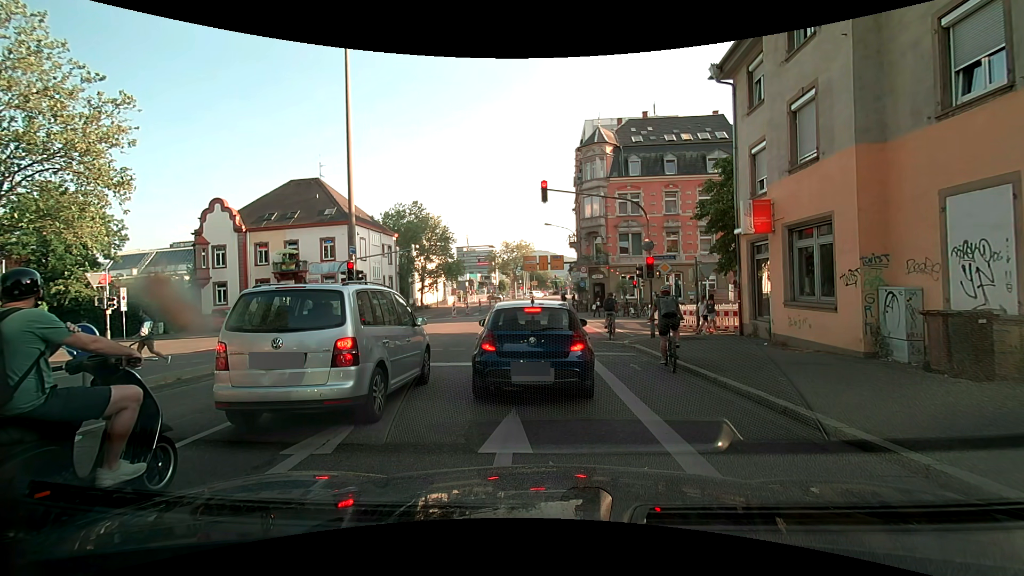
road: secondary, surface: asphalt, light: Day
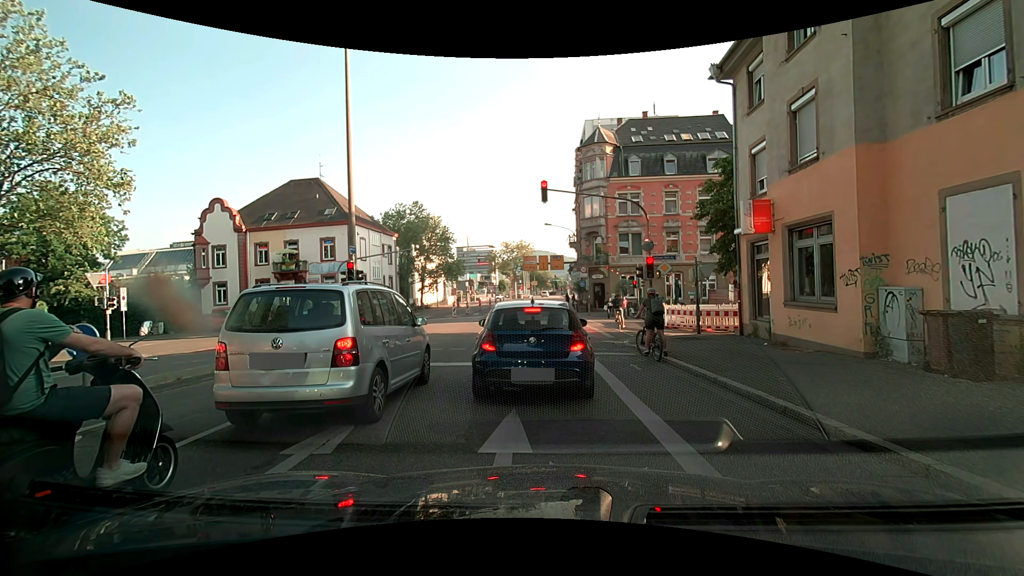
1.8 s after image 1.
(0.0, 0.0) m; 0°
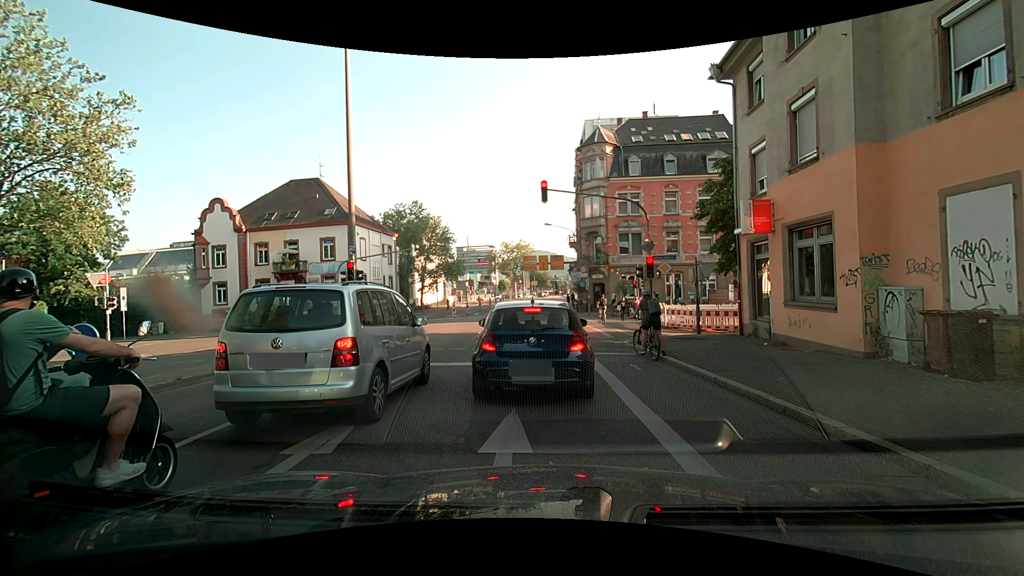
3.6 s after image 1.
(0.0, 0.0) m; 0°
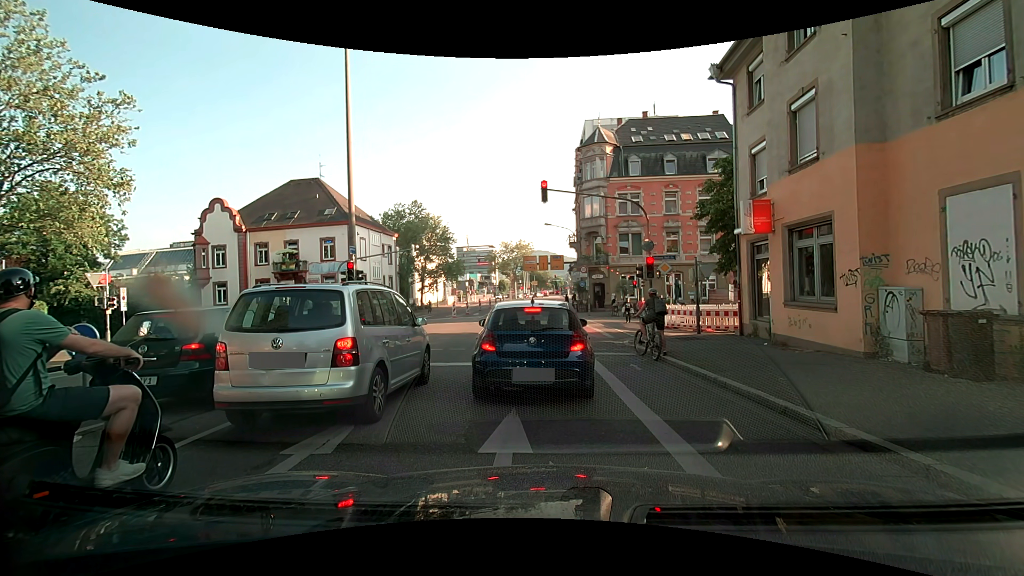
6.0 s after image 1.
(0.0, 0.0) m; 0°
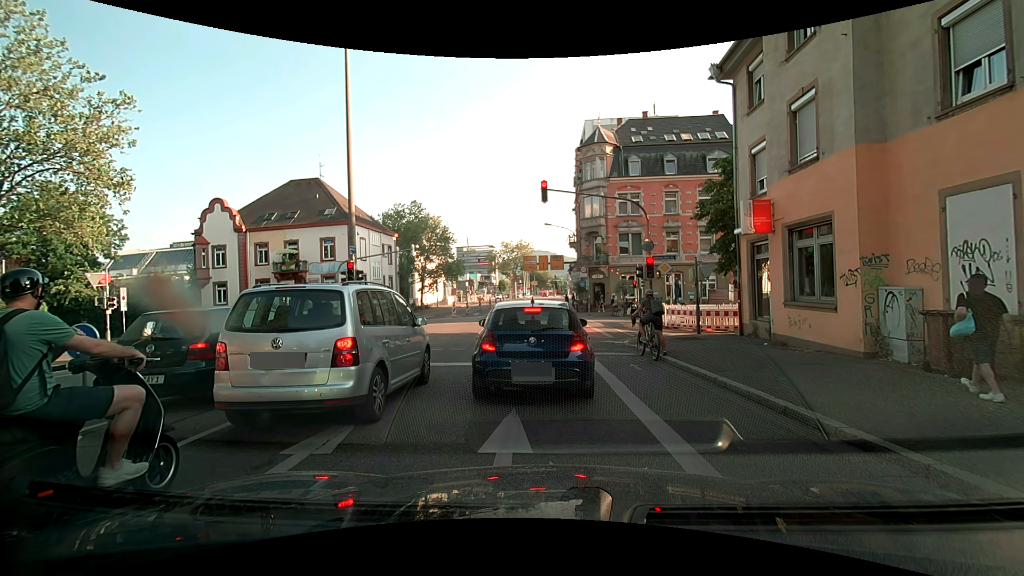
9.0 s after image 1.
(0.0, 0.0) m; 0°
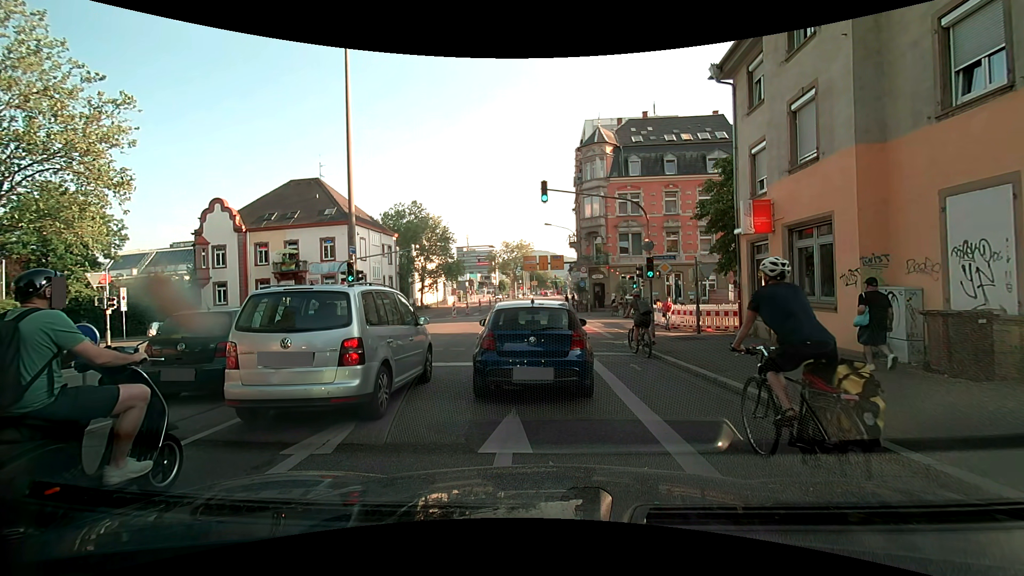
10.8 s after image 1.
(0.0, 0.0) m; 0°
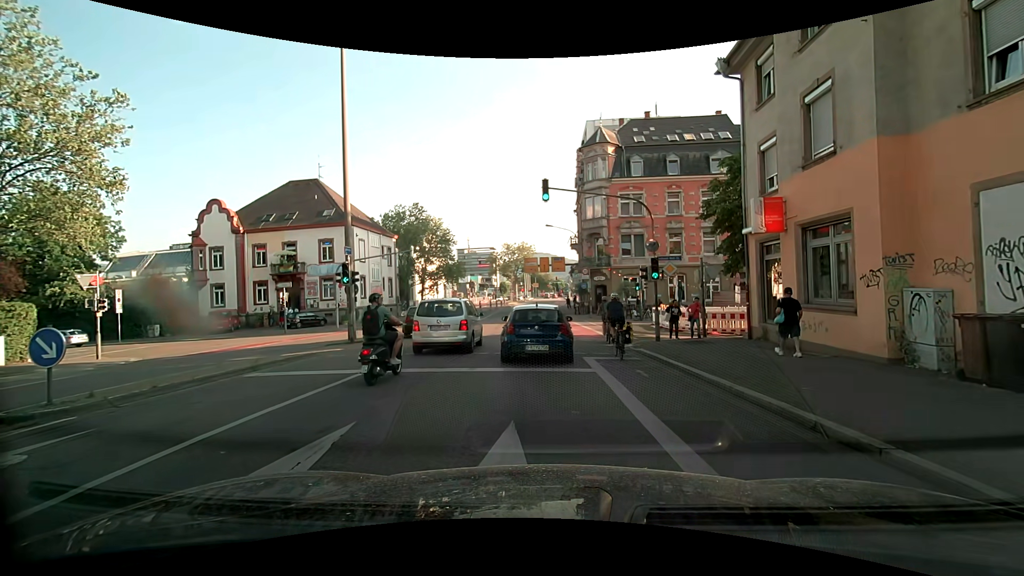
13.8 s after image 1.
(0.0, +0.7) m; 0°
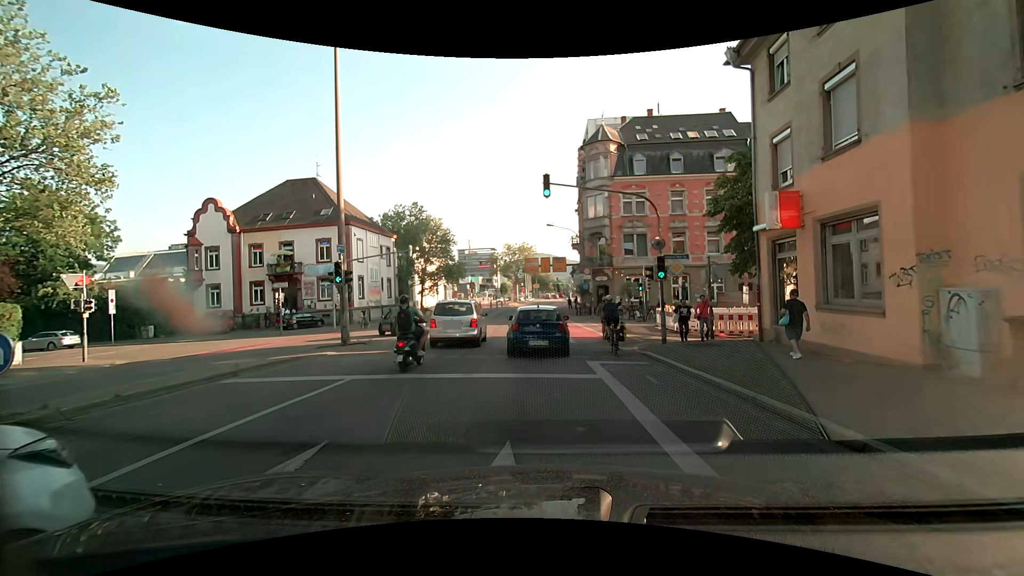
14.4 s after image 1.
(0.0, +0.9) m; +1°
(0, +10) (0, +20) (0, +30) (-1, +40) (-1, +50) (-1, +60) (-1, +70) (0, +80) (+1, +90) (+2, +100) m
